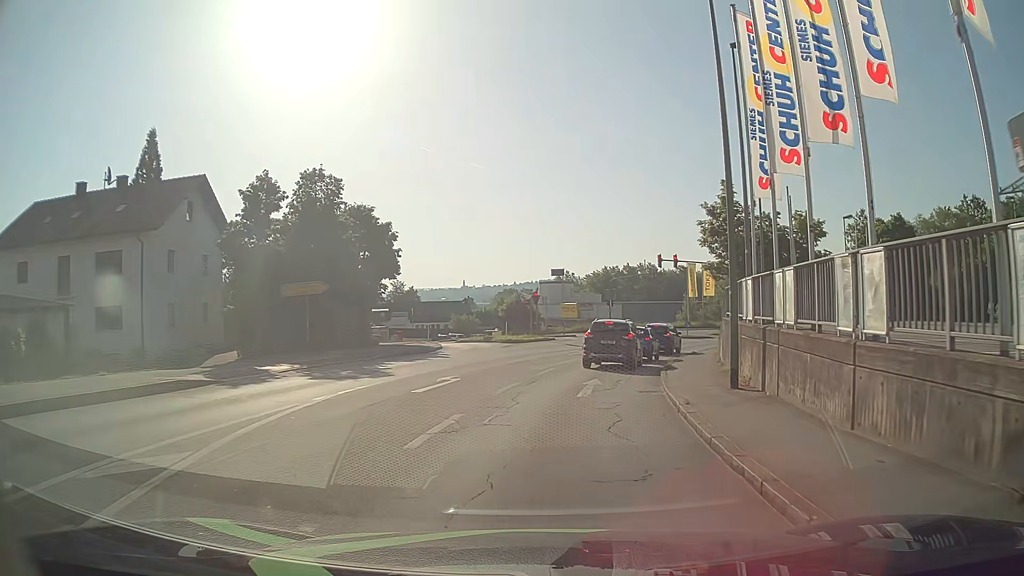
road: tertiary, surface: asphalt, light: Day
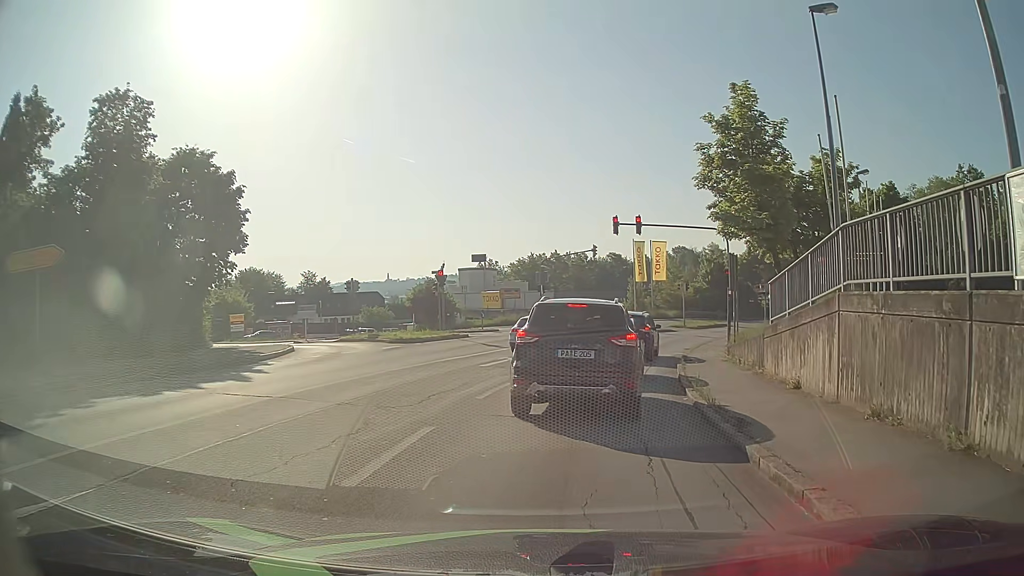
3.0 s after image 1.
(+0.7, +13.4) m; +6°
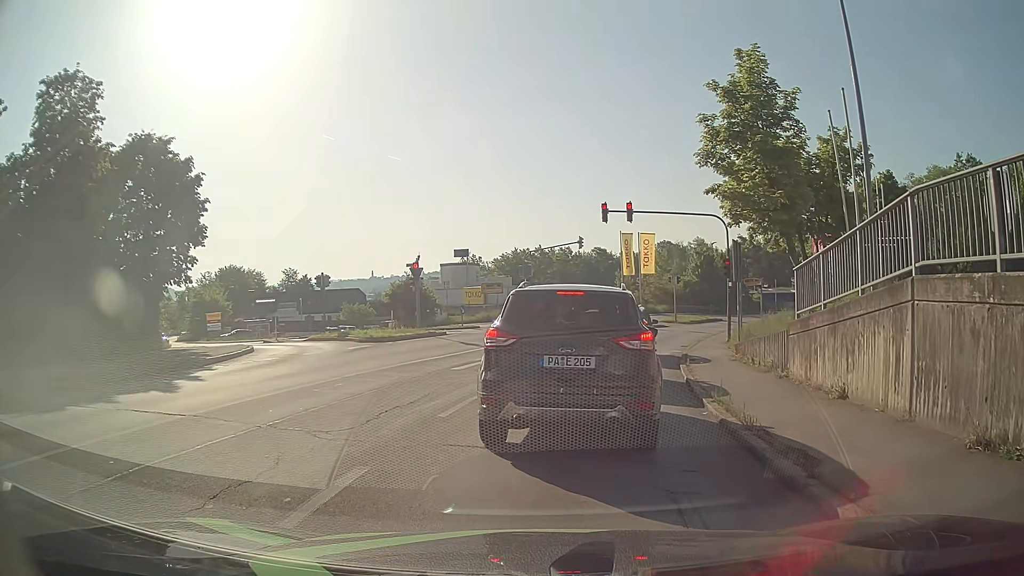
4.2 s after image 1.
(0.0, +2.4) m; 0°
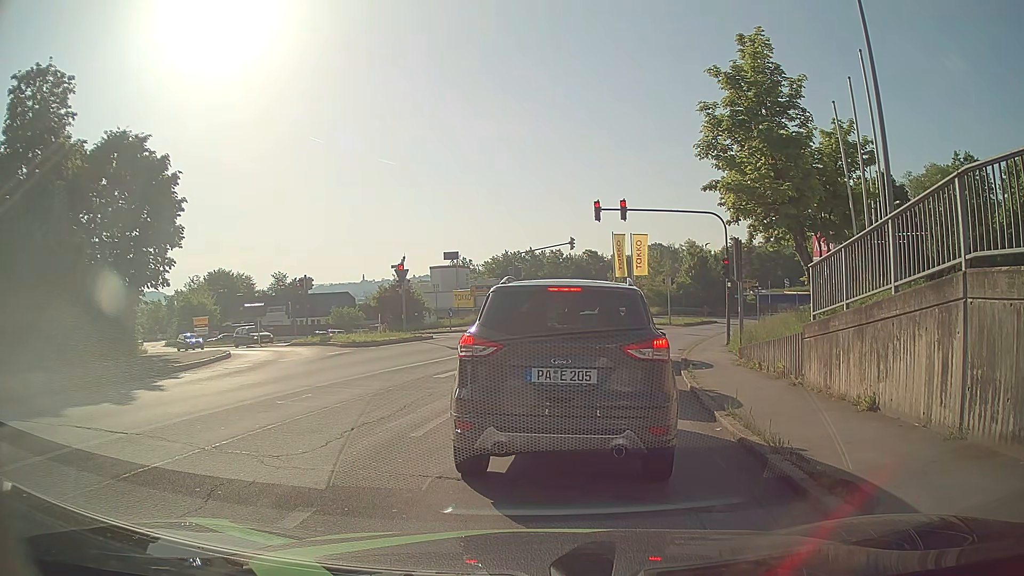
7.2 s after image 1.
(0.0, +1.3) m; 0°
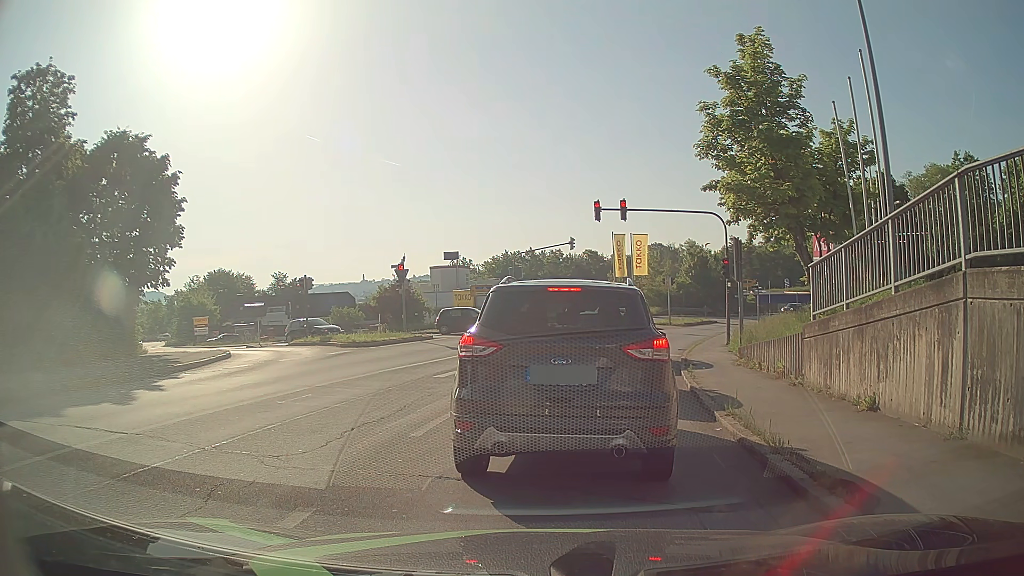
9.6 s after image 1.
(0.0, 0.0) m; 0°
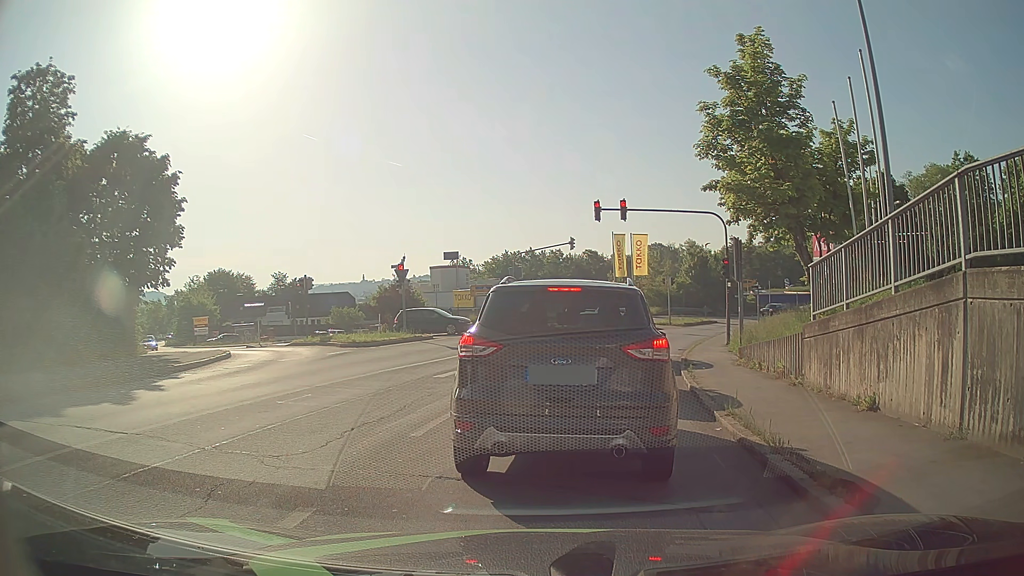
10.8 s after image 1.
(0.0, 0.0) m; 0°
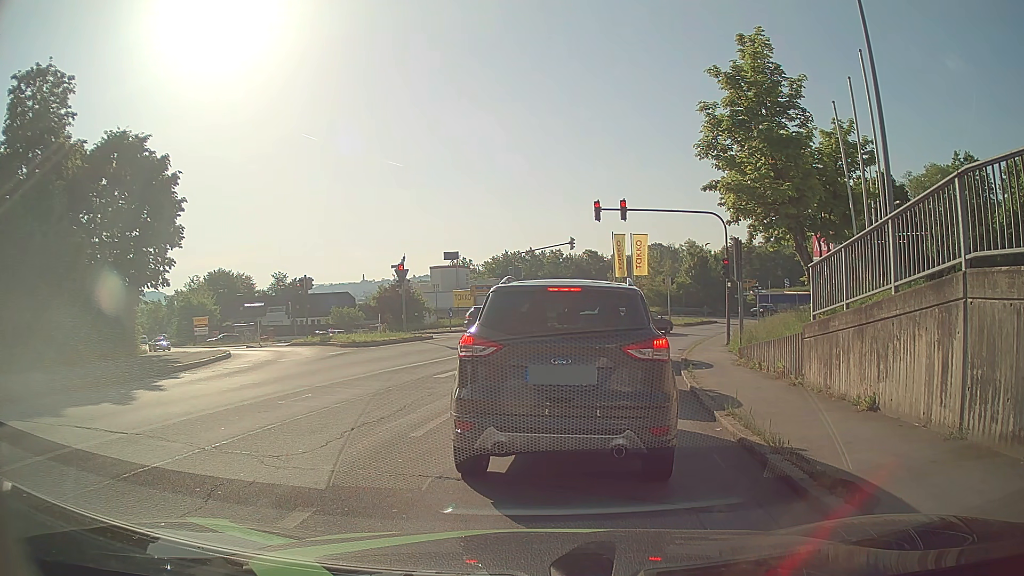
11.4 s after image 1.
(0.0, 0.0) m; 0°
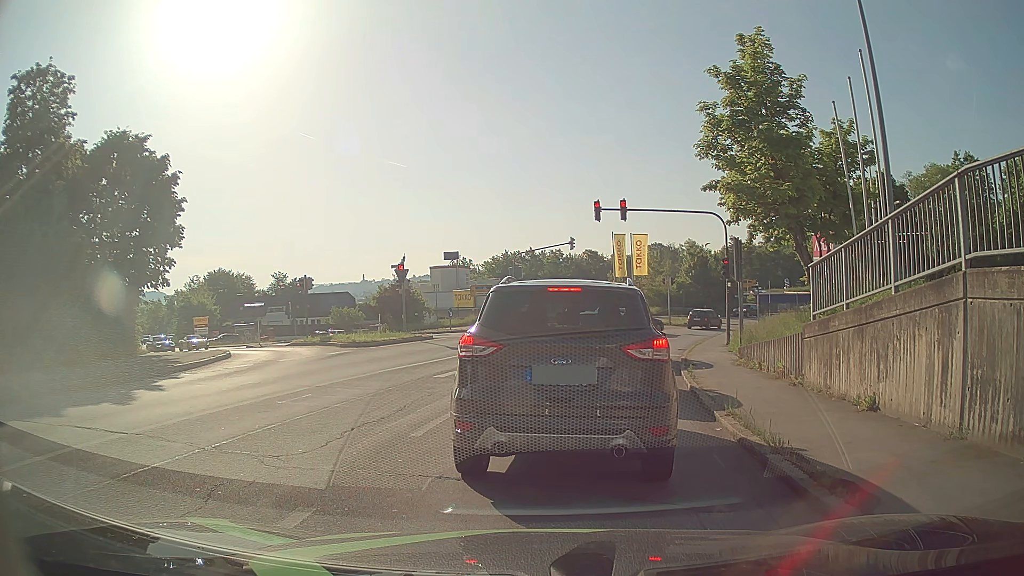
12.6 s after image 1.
(0.0, 0.0) m; 0°
(+1, +10) (+3, +20) (+5, +29) (+9, +39) (+13, +48) (+18, +56) (+24, +64) (+31, +72) (+39, +78) (+46, +85) m
